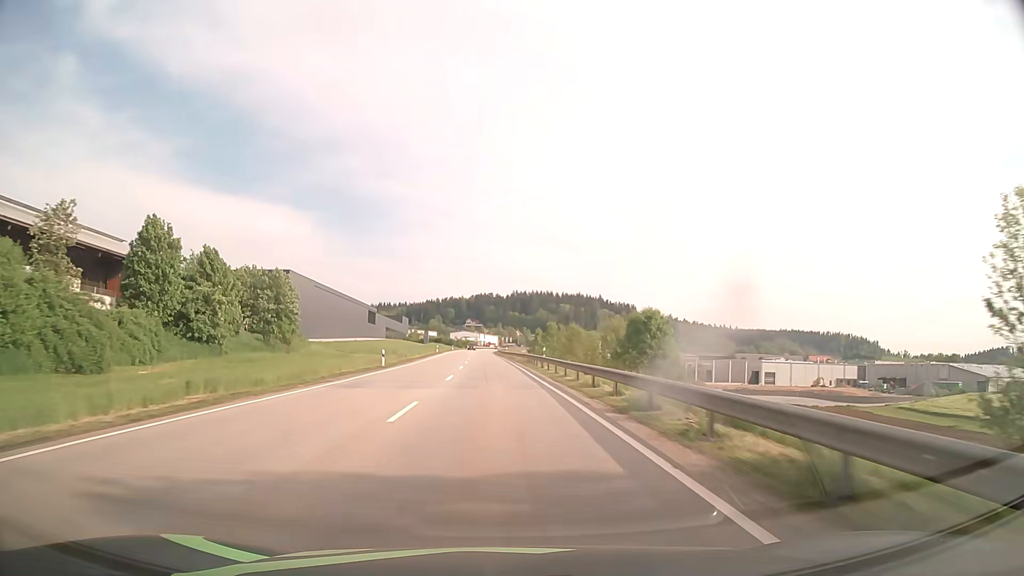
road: primary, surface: asphalt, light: Day
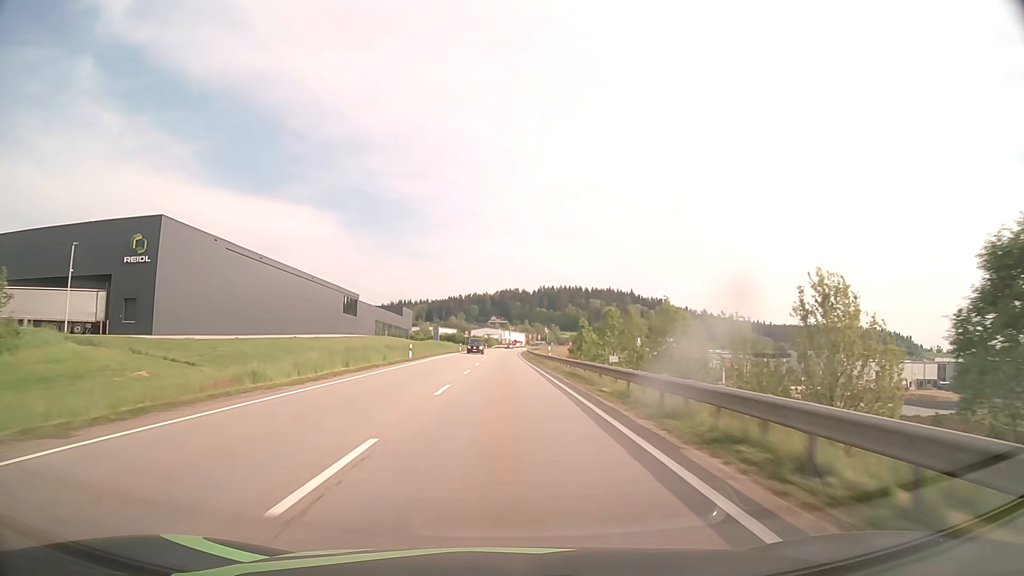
(-1.2, +47.0) m; -2°
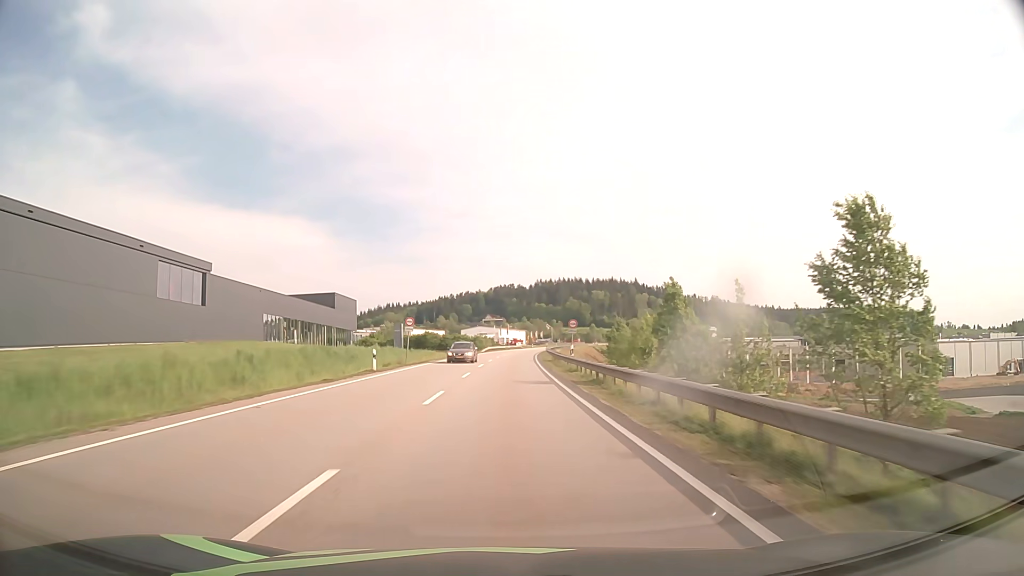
(-0.1, +62.4) m; 0°
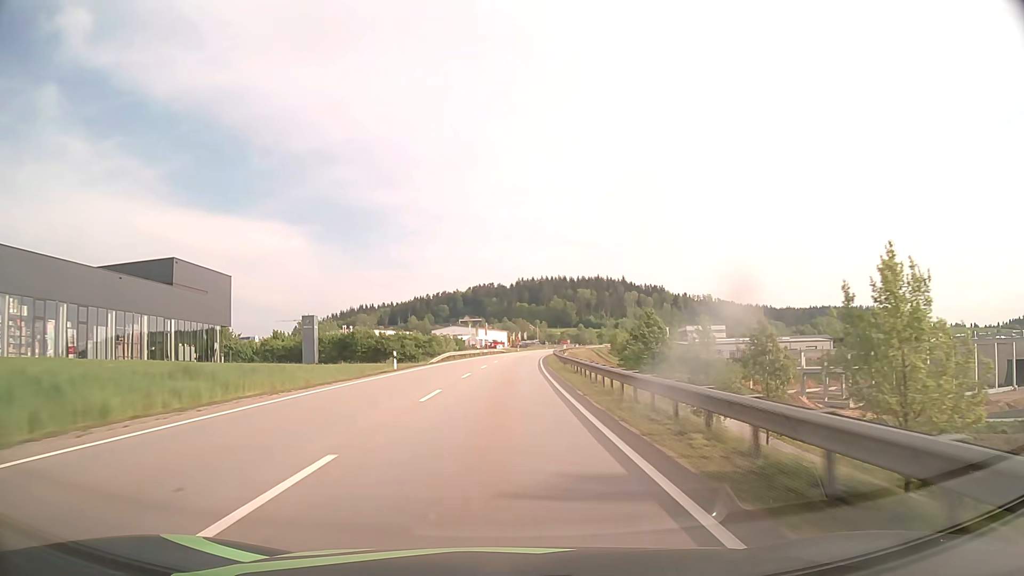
(+0.6, +46.7) m; +2°
(0, +10) (0, +20) (0, +30) (+1, +40) (+1, +50) (+1, +60) (+2, +70) (+3, +80) (+4, +90) (+4, +100) m
